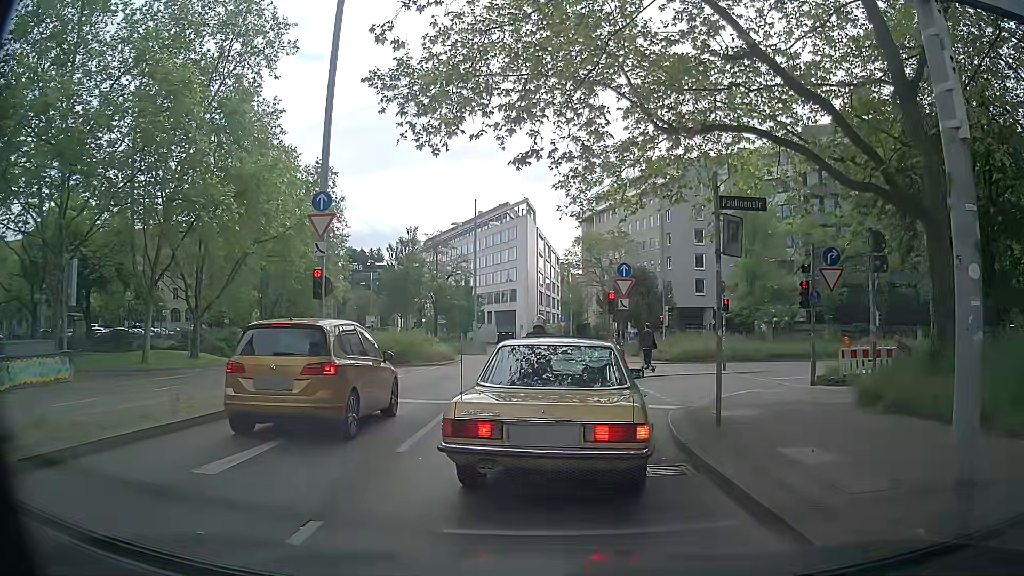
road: secondary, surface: asphalt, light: Day
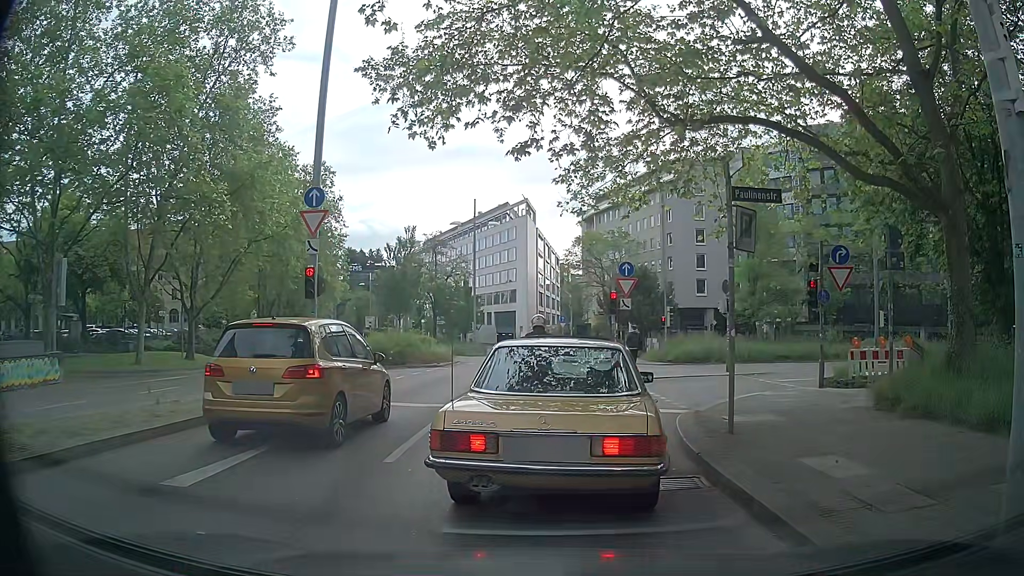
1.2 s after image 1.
(0.0, +0.6) m; 0°
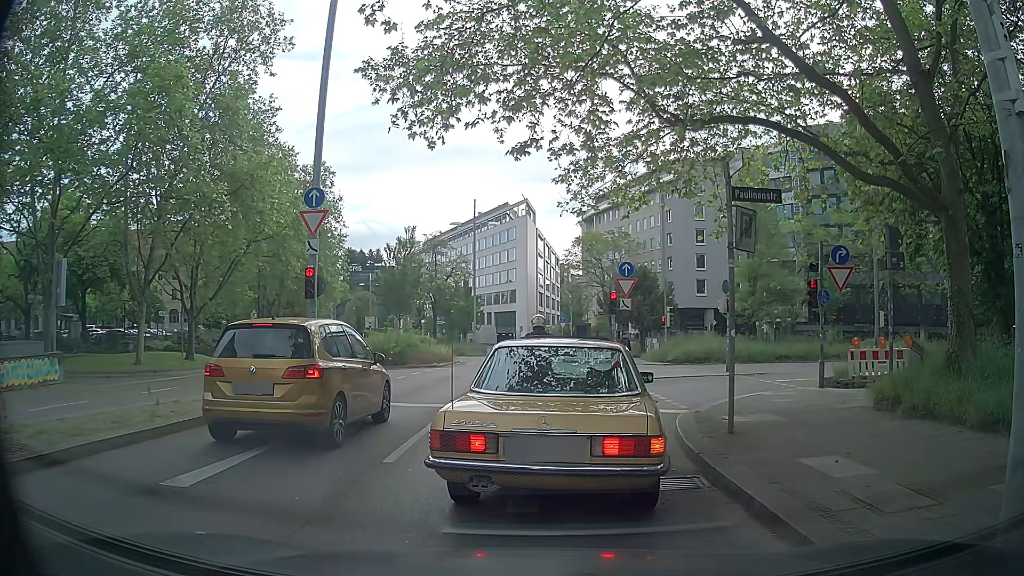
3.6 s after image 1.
(0.0, +0.1) m; 0°
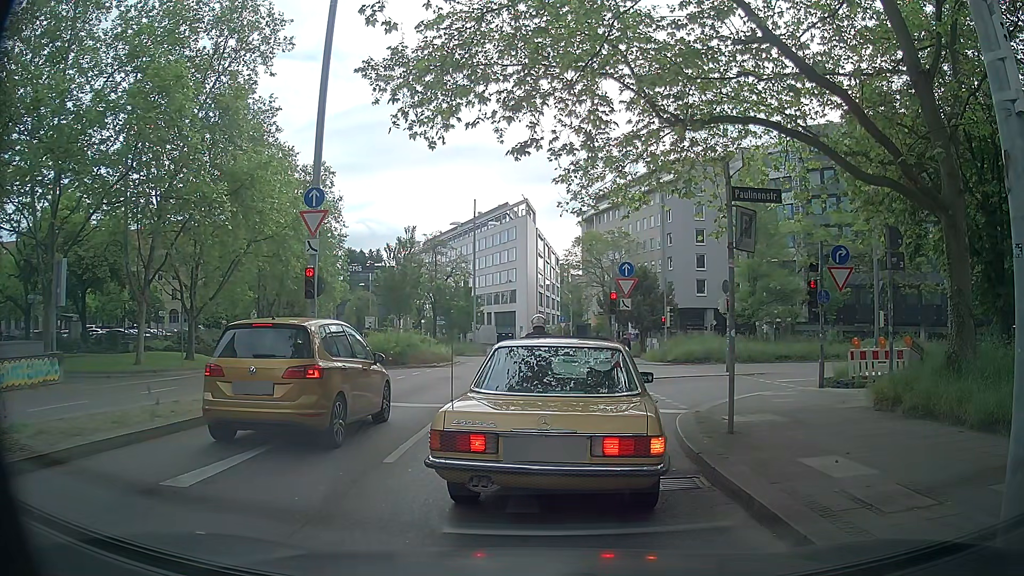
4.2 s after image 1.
(0.0, 0.0) m; 0°
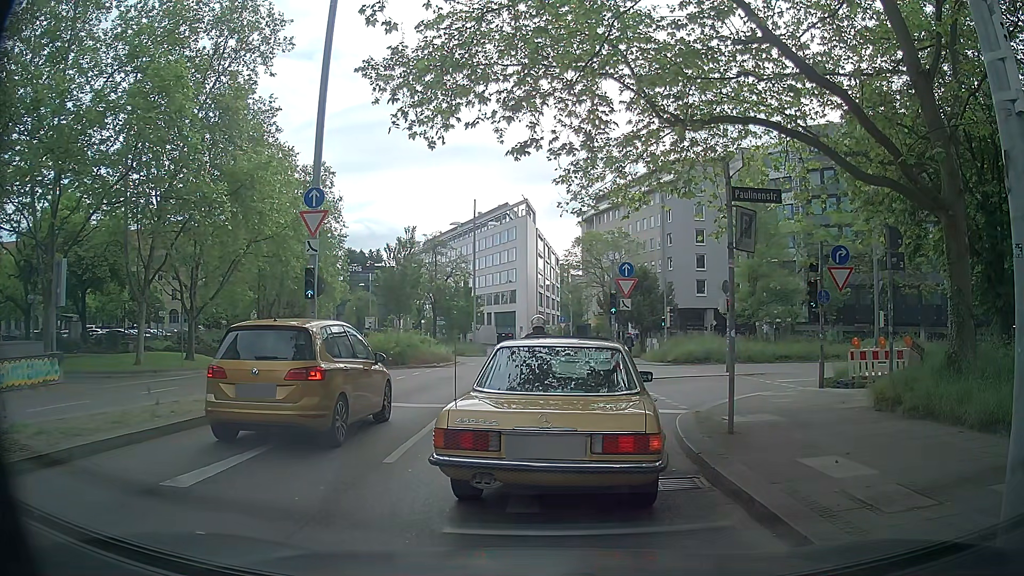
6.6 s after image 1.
(0.0, 0.0) m; 0°
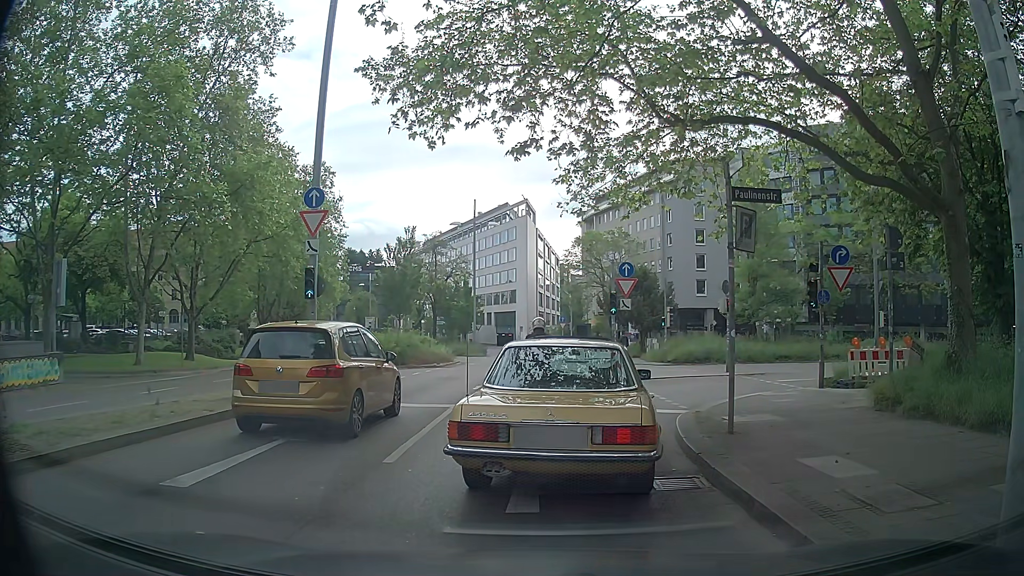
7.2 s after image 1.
(0.0, 0.0) m; 0°
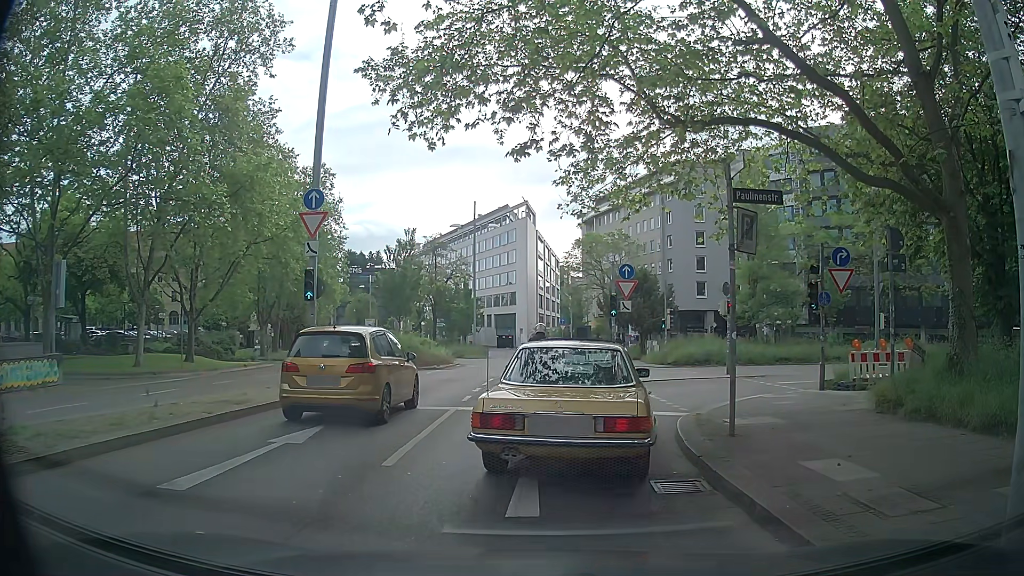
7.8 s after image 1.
(0.0, 0.0) m; 0°
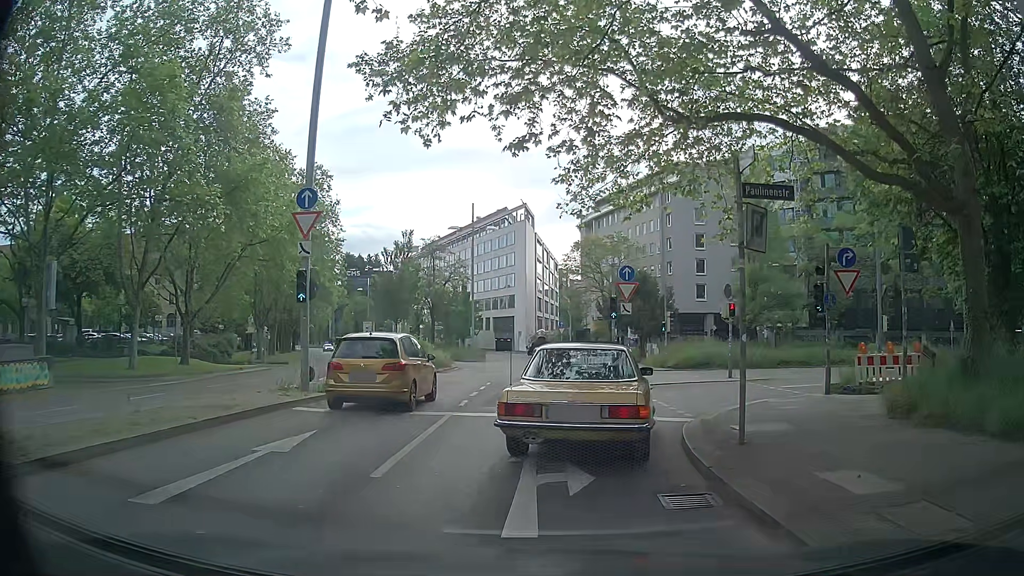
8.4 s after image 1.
(0.0, +0.6) m; +2°
